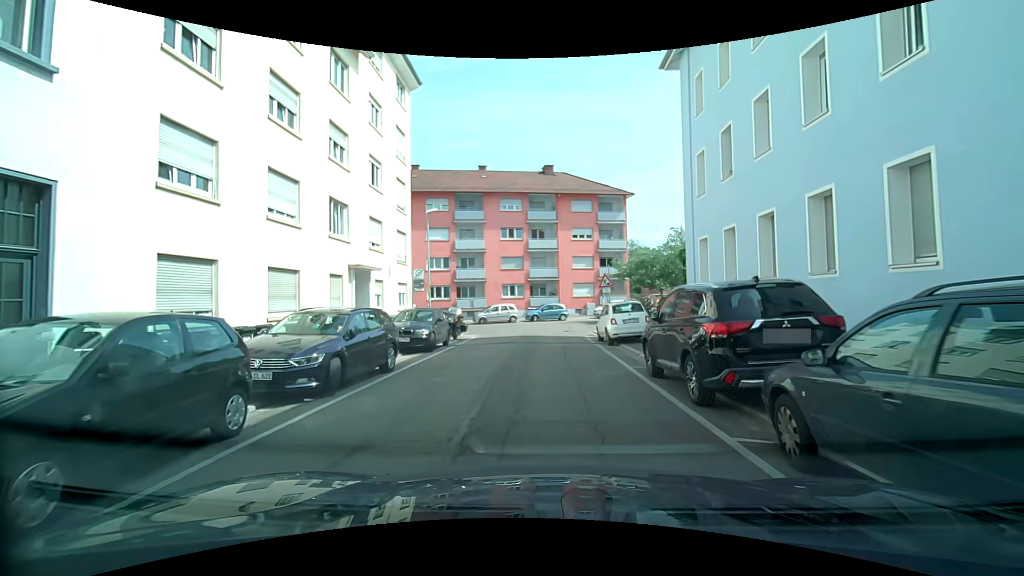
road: residential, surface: asphalt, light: Day
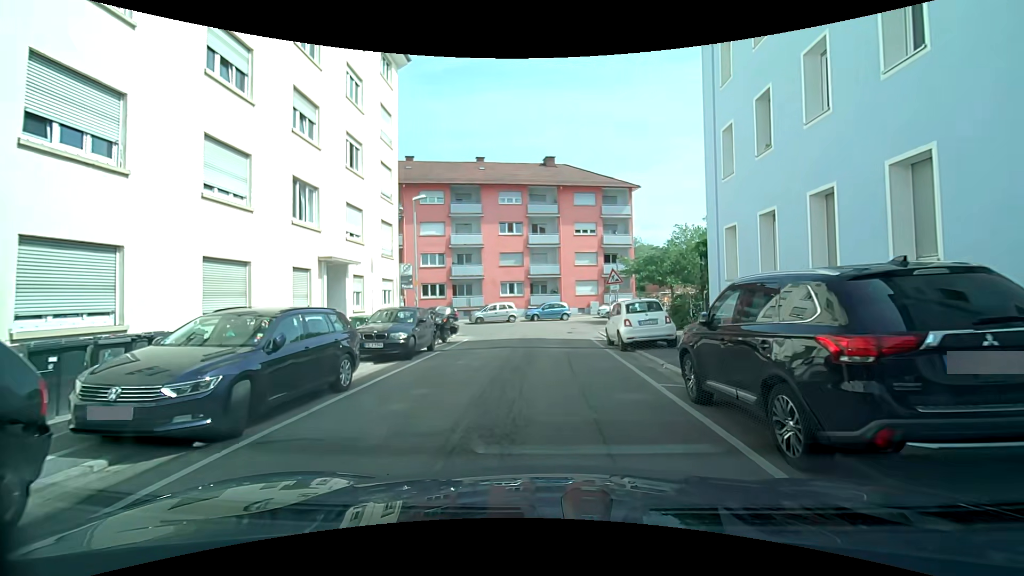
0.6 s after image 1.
(0.0, +2.7) m; 0°
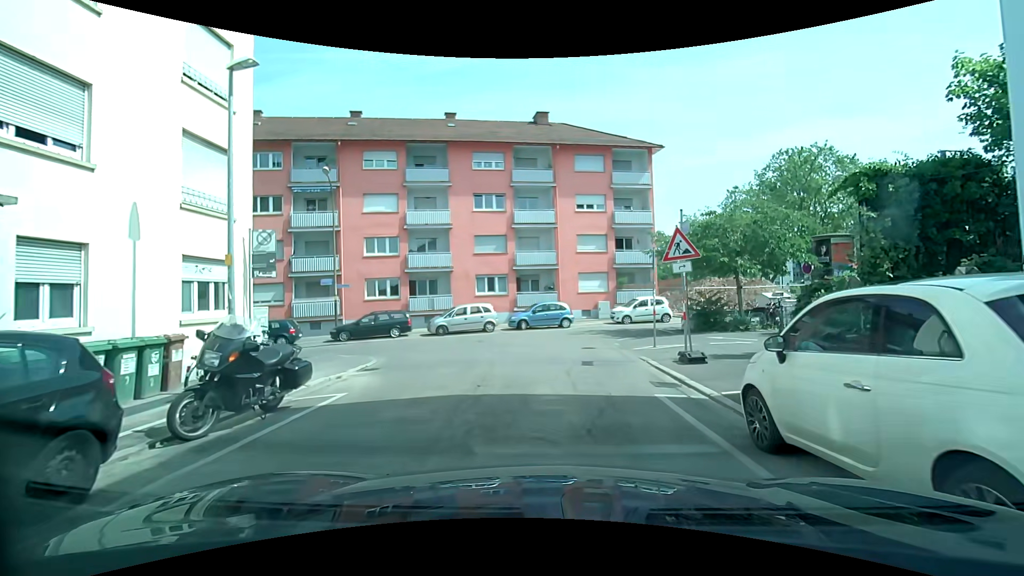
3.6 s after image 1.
(0.0, +12.3) m; +1°
